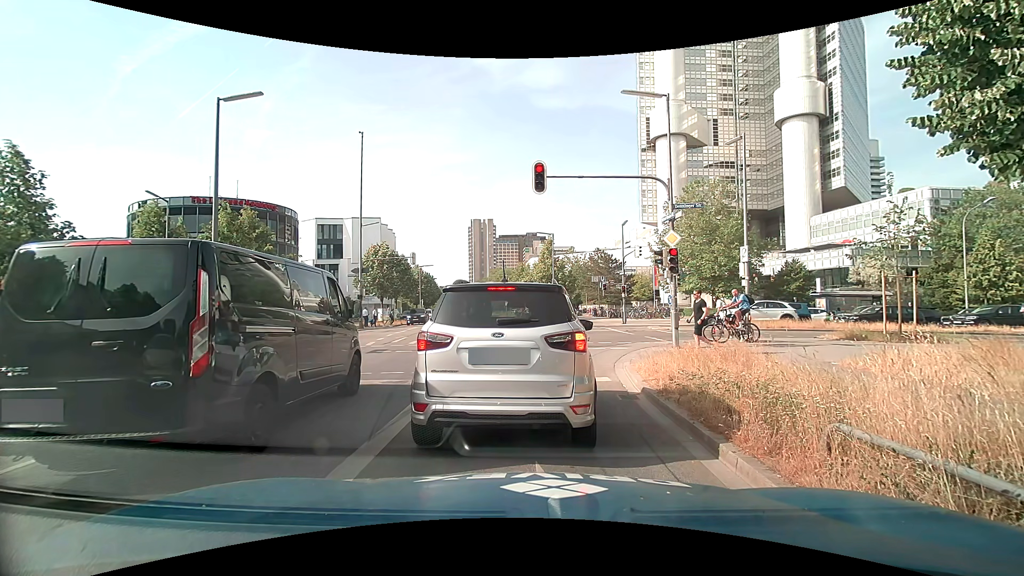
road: secondary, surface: asphalt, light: Day
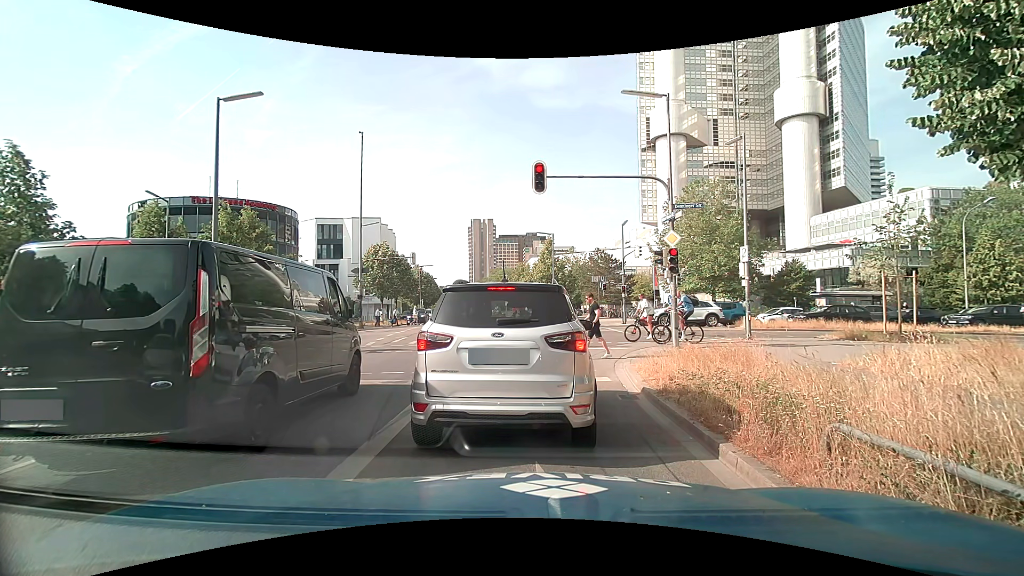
(0.0, 0.0) m; 0°
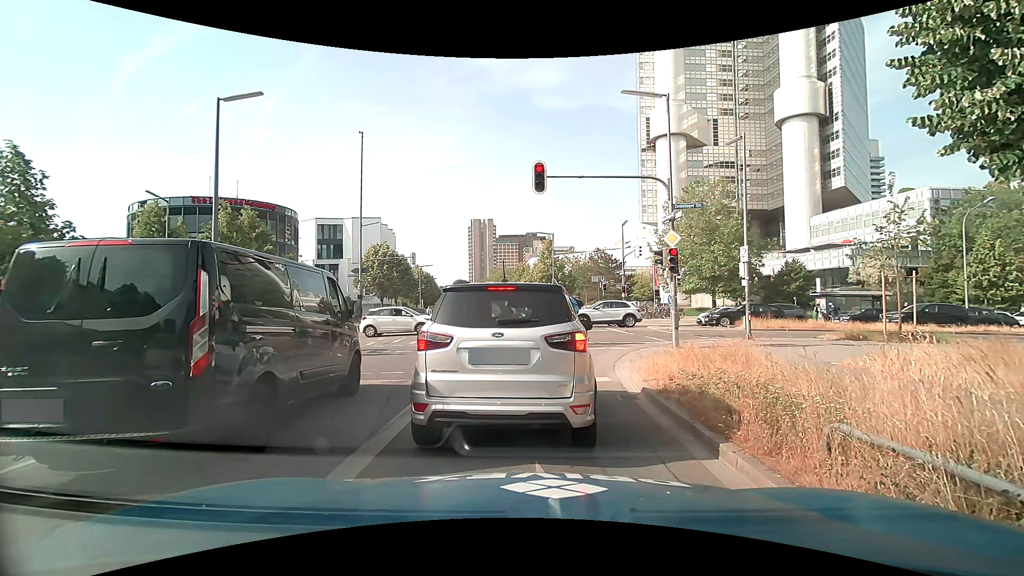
(0.0, 0.0) m; 0°
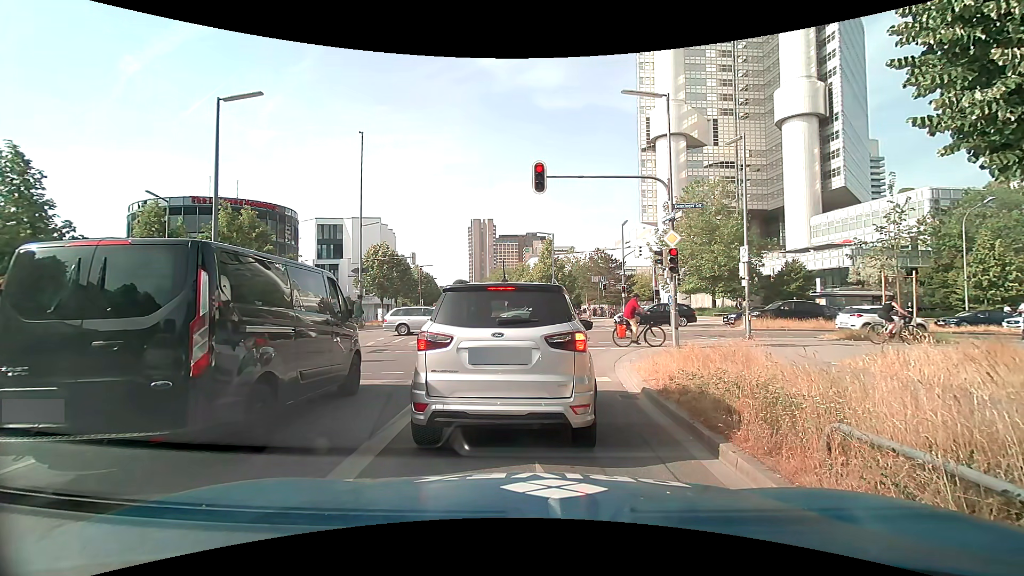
(0.0, 0.0) m; 0°
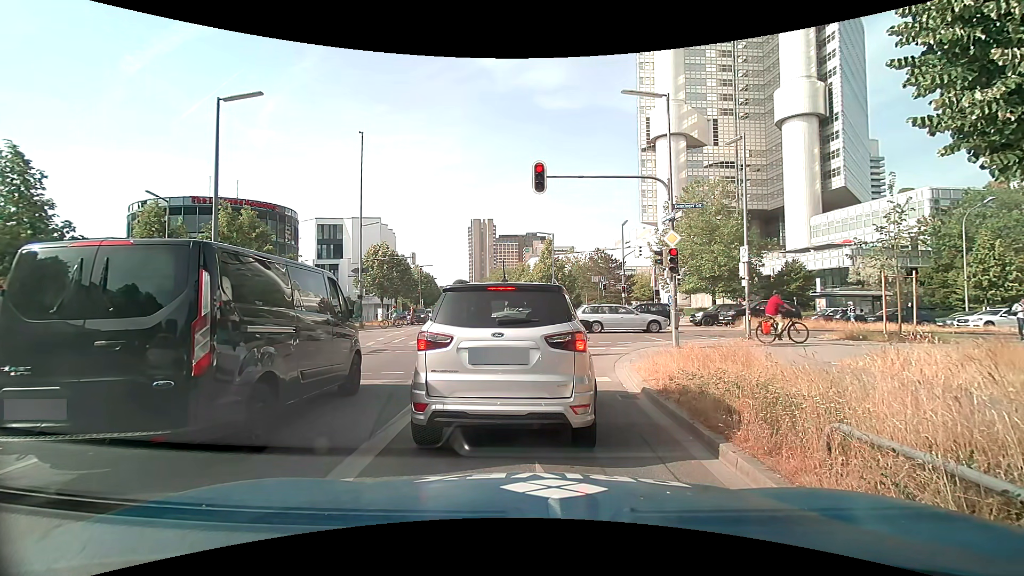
(0.0, 0.0) m; 0°
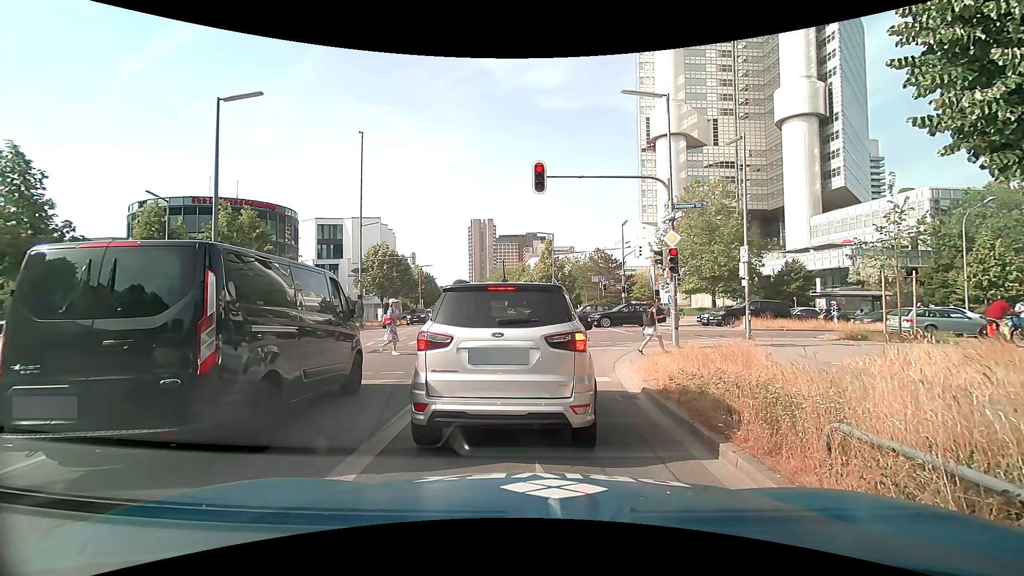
(0.0, 0.0) m; 0°
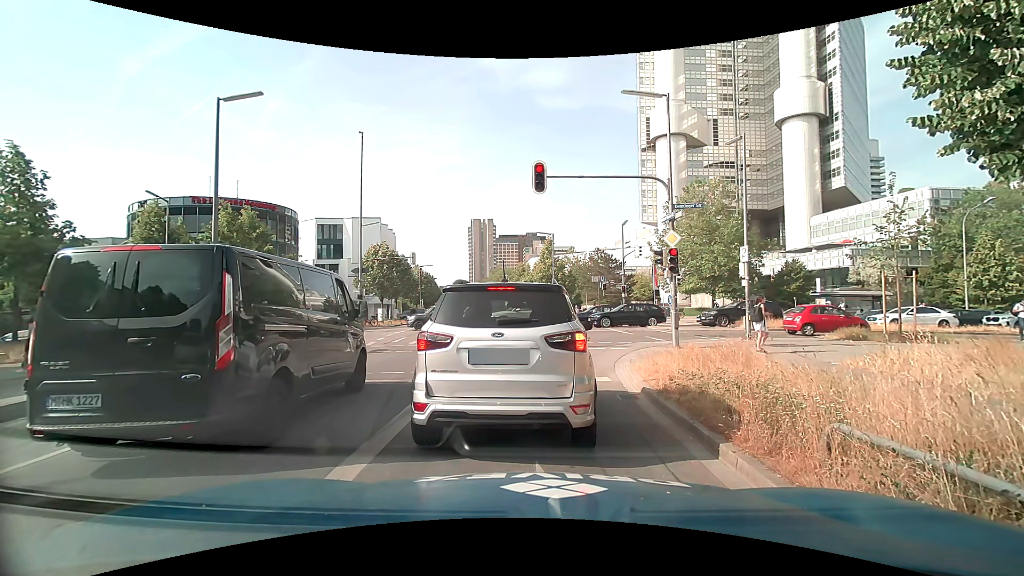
(0.0, 0.0) m; 0°
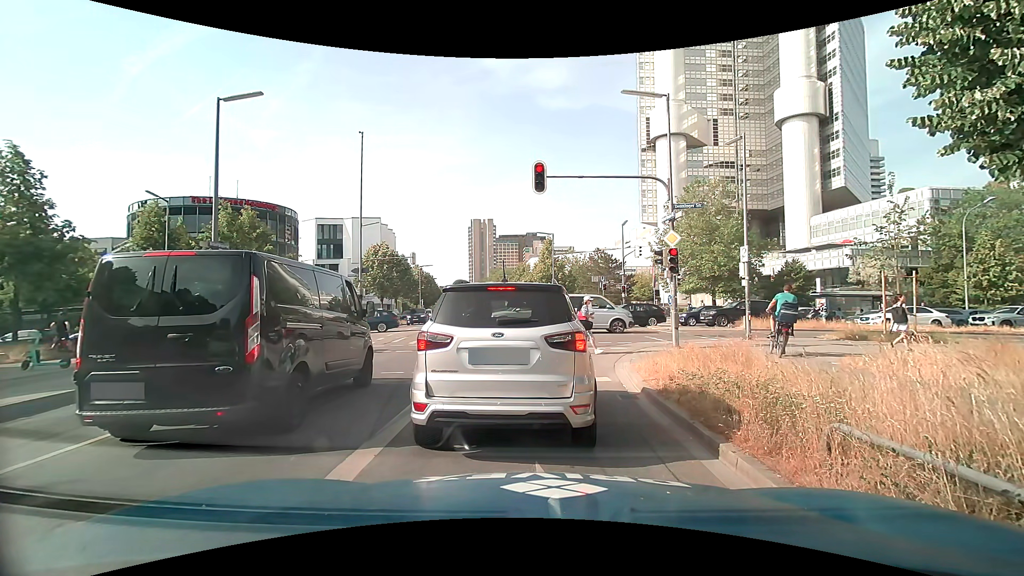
(0.0, 0.0) m; 0°
